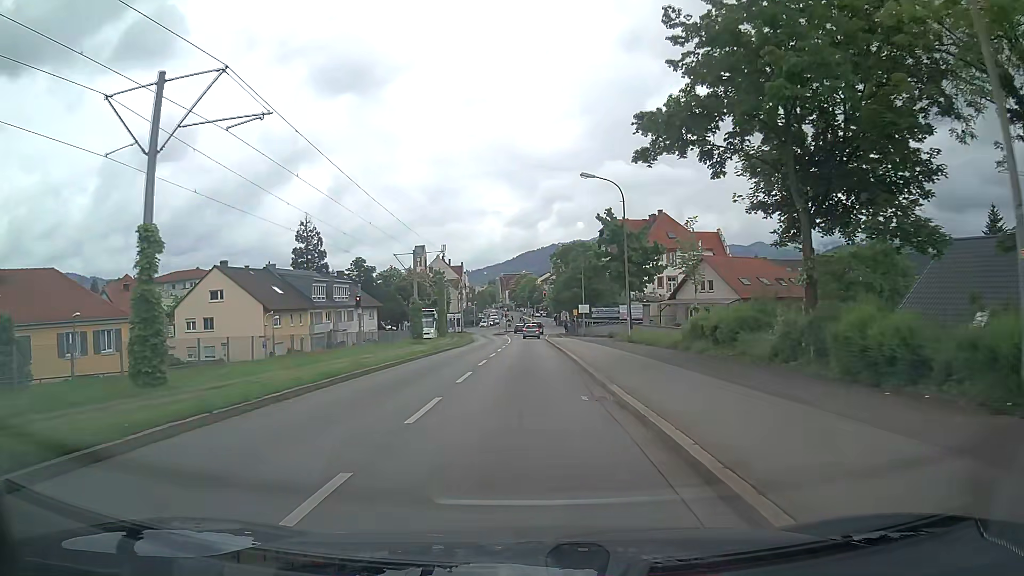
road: tertiary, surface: asphalt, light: Day
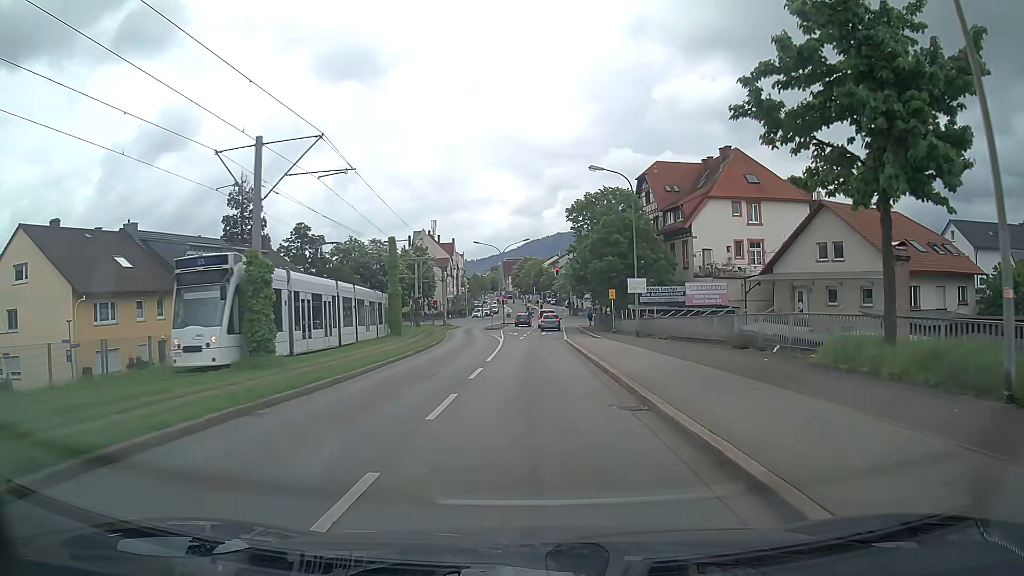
(-0.4, +29.9) m; -1°
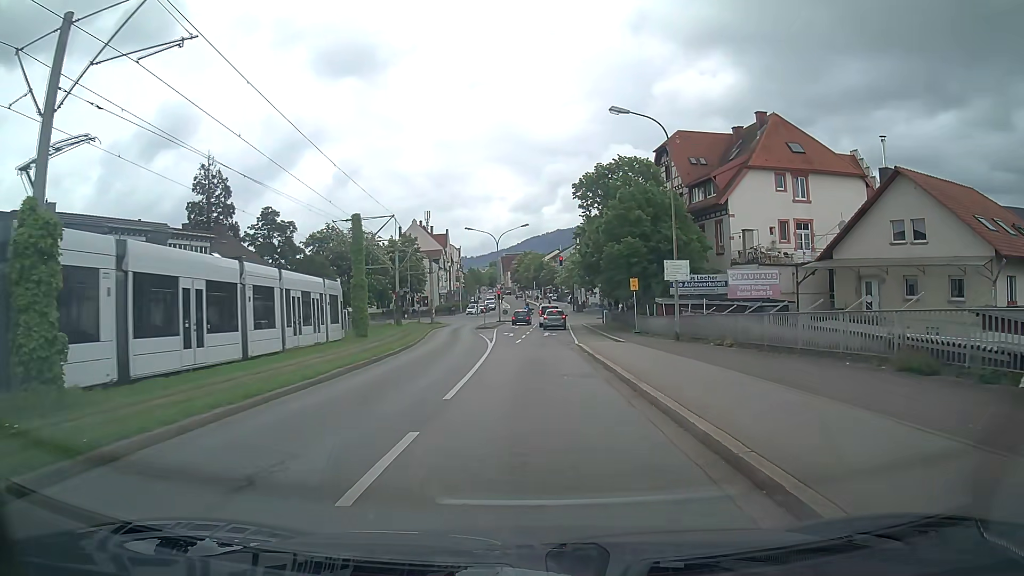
(0.0, +9.9) m; 0°
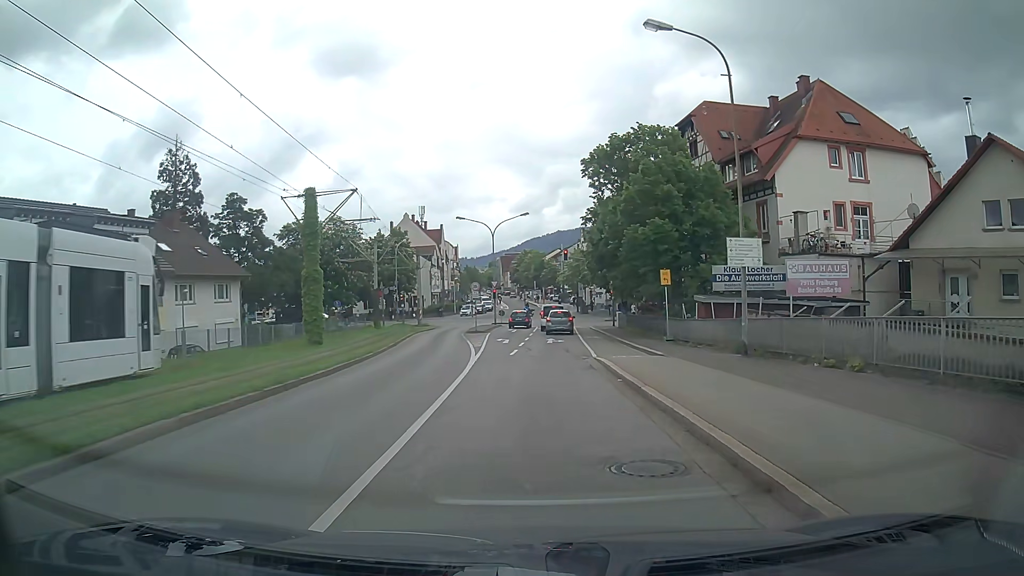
(0.0, +8.4) m; 0°
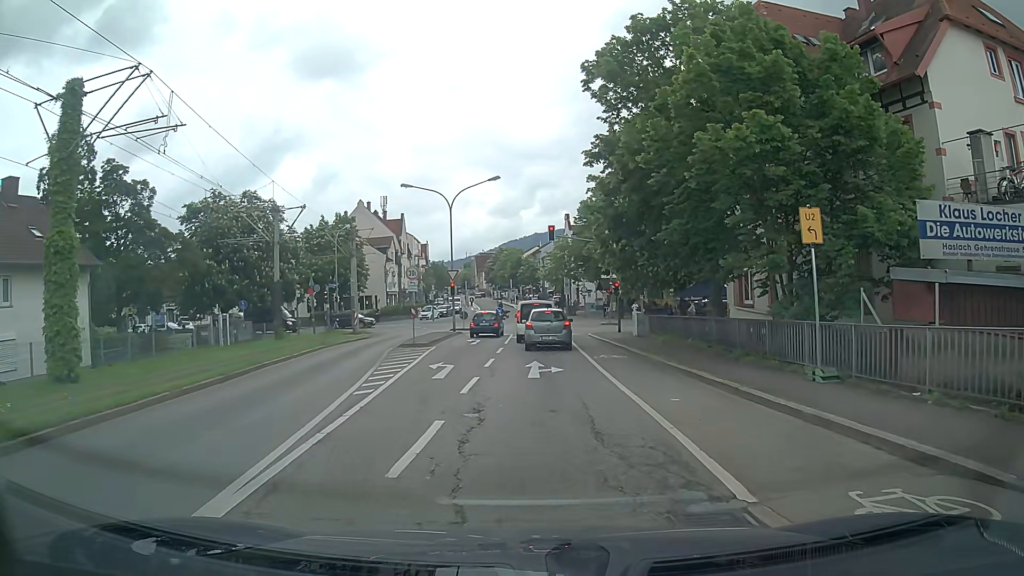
(+0.4, +16.6) m; +2°
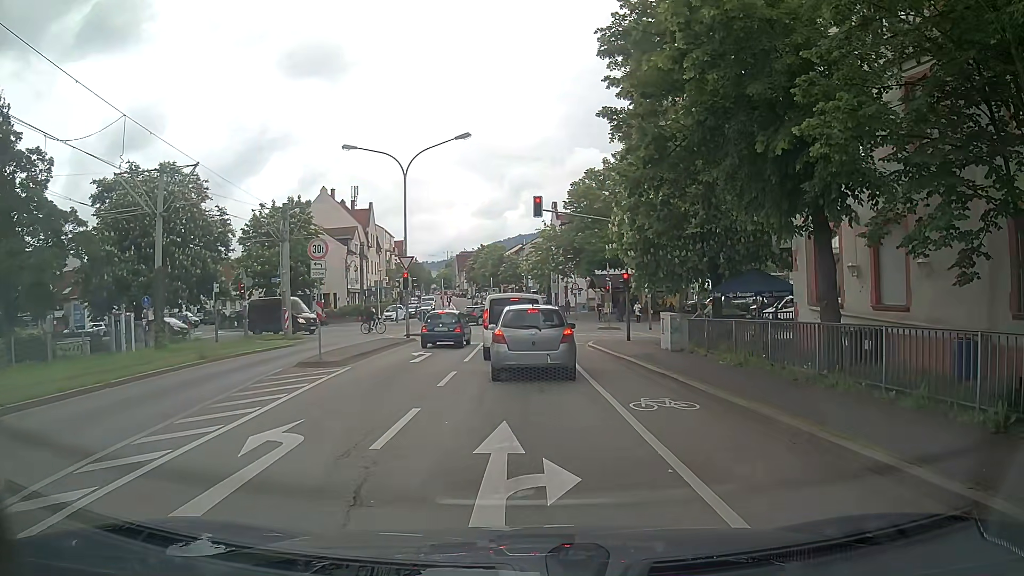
(+0.4, +10.6) m; +3°
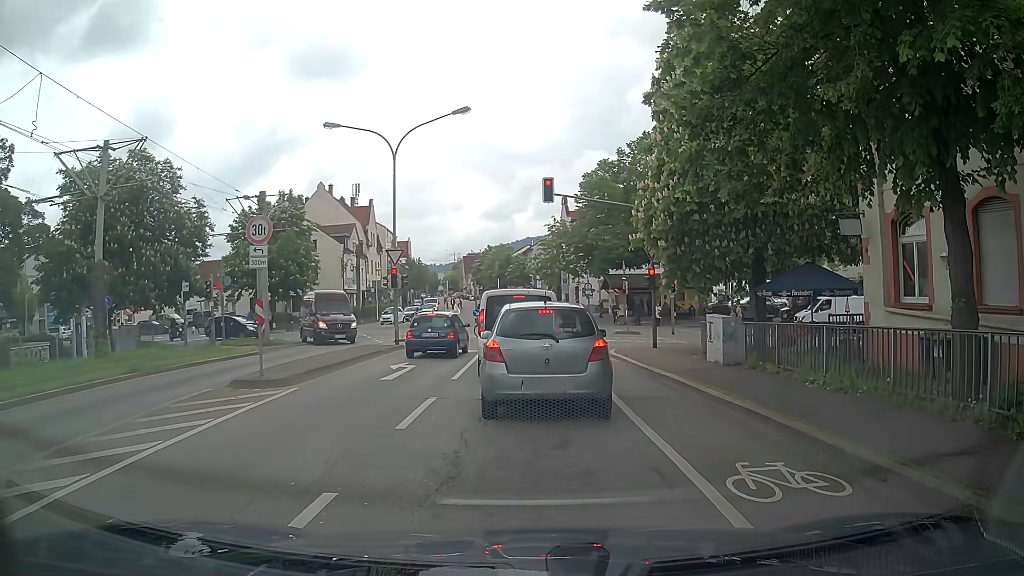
(-0.1, +4.5) m; -3°
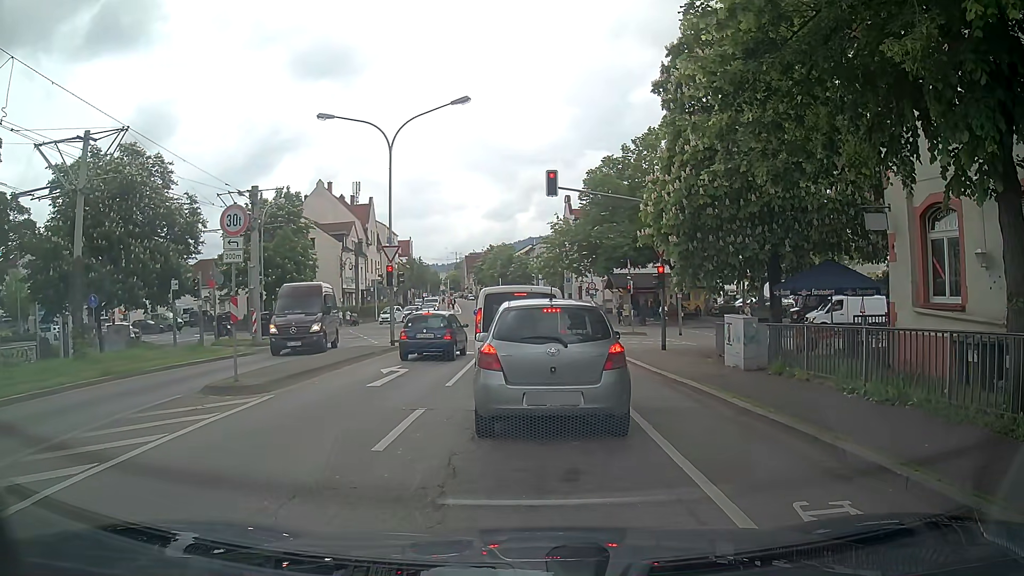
(0.0, +1.3) m; 0°
